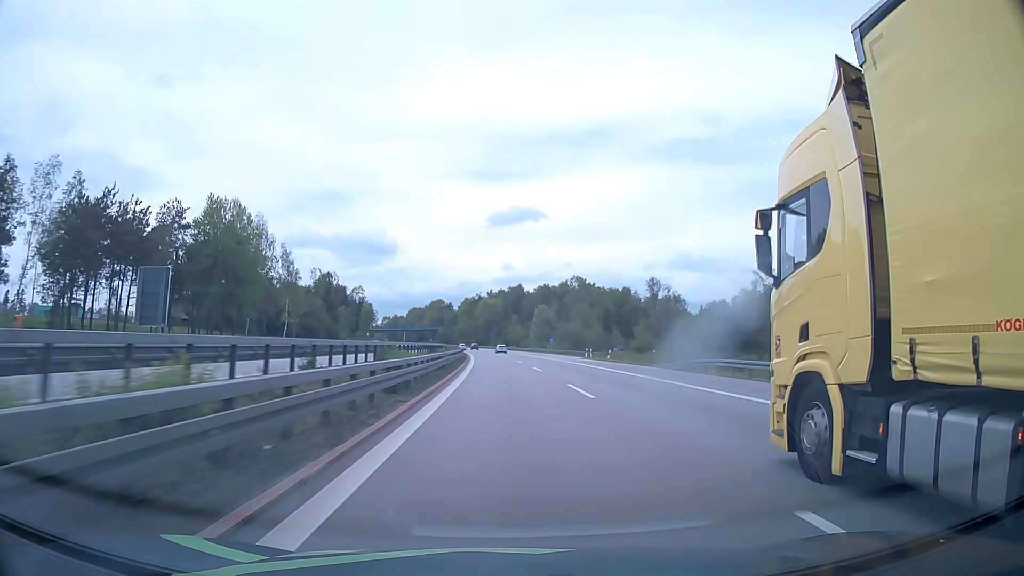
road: motorway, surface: asphalt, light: Day
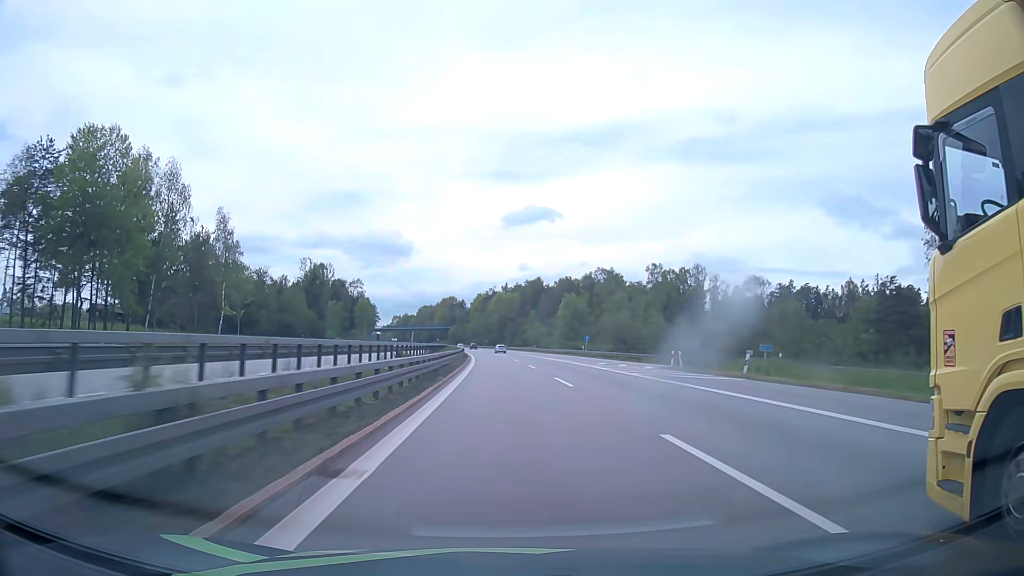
(-0.3, +31.6) m; -1°
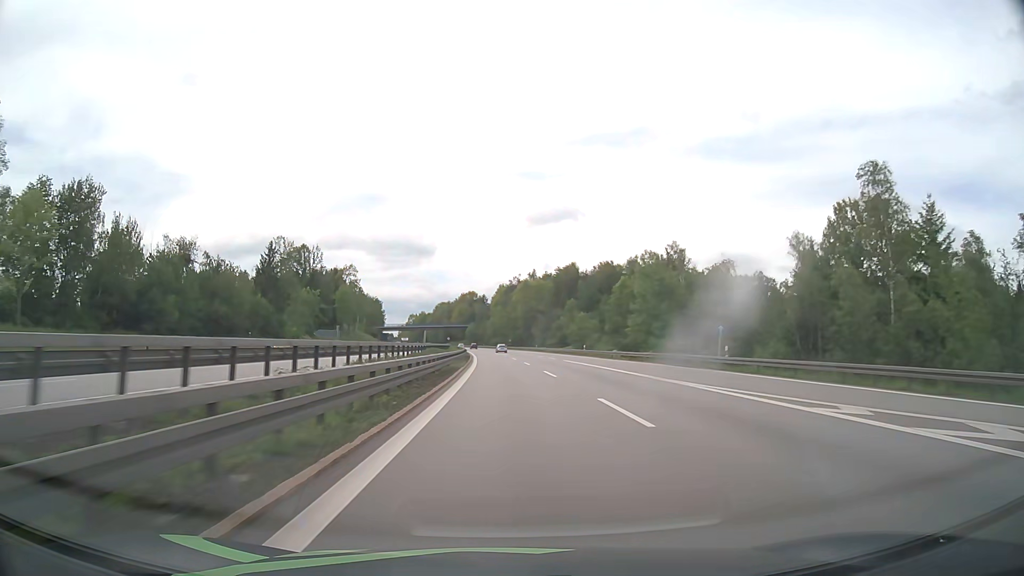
(-0.7, +47.4) m; -2°
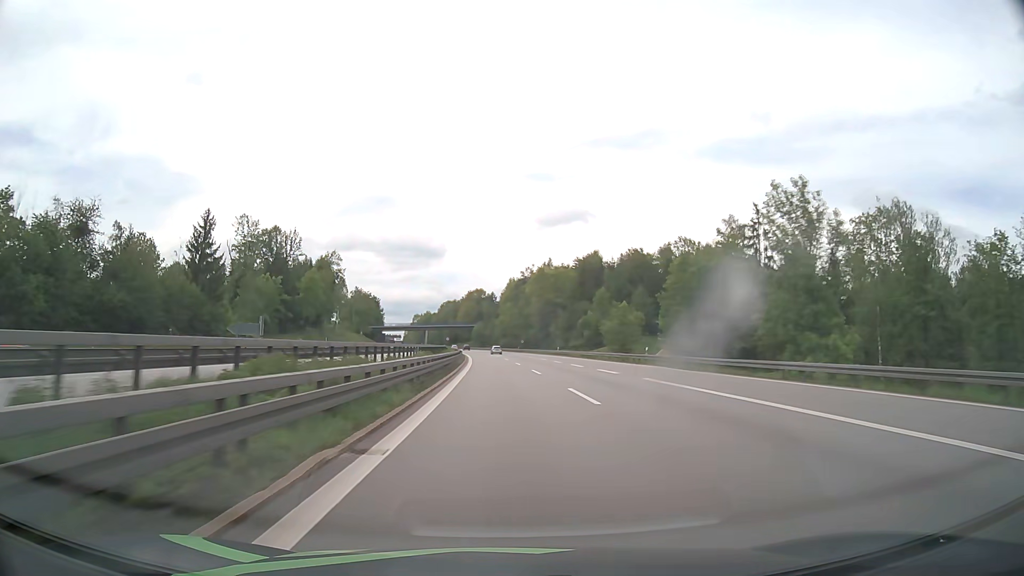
(-0.4, +31.7) m; -1°
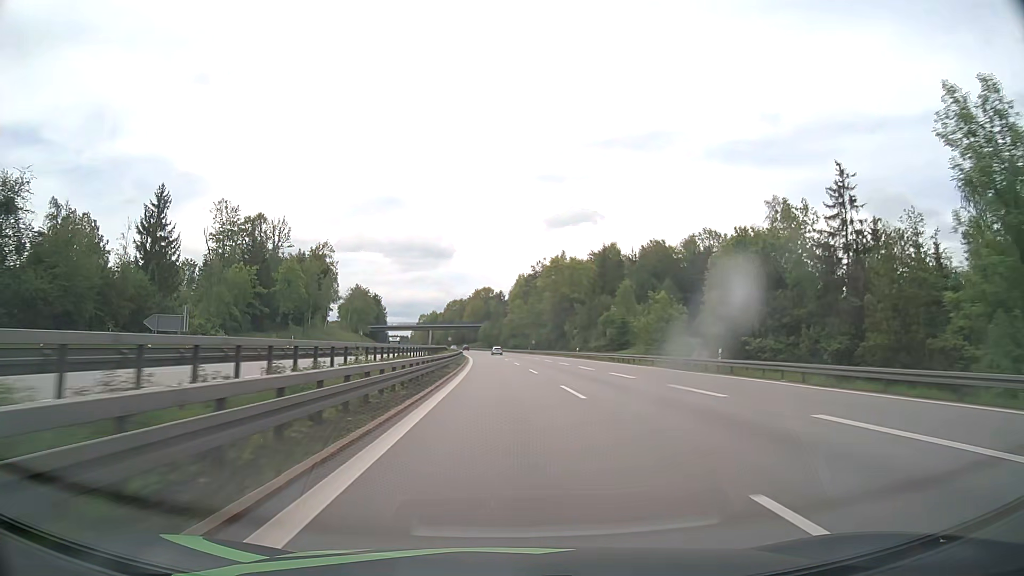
(-0.1, +16.1) m; -1°
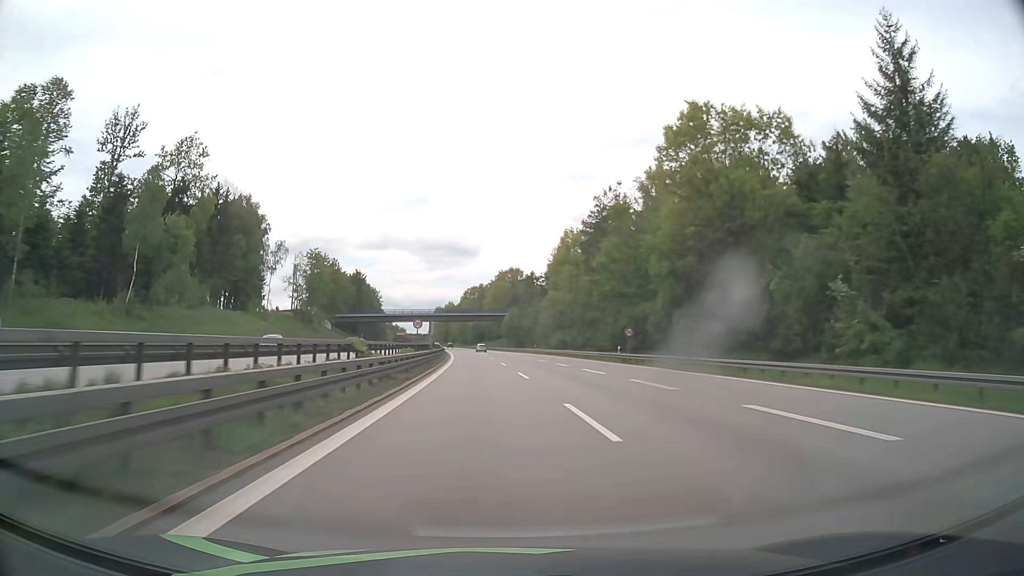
(-2.0, +81.5) m; -2°
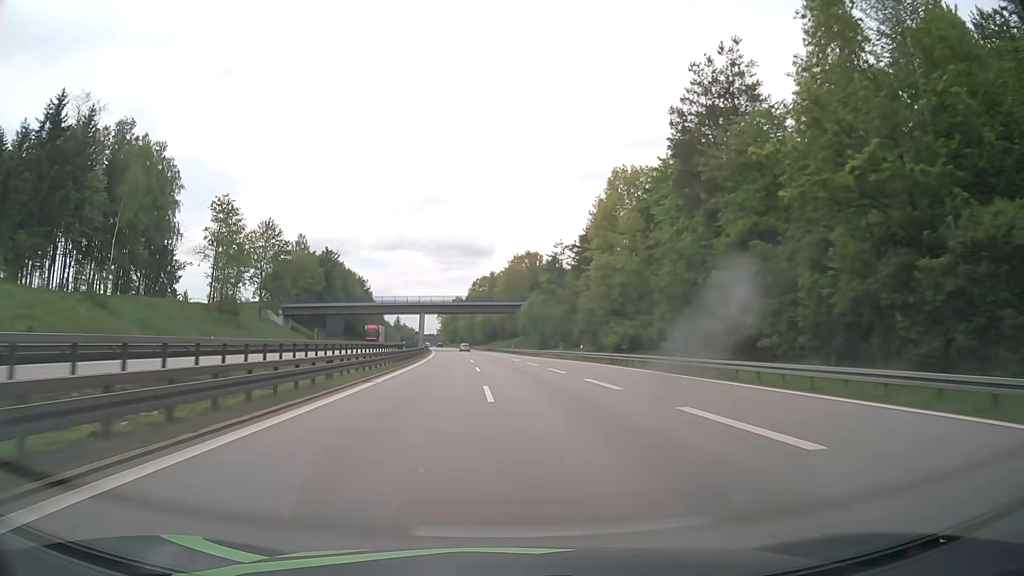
(-0.3, +48.1) m; -1°
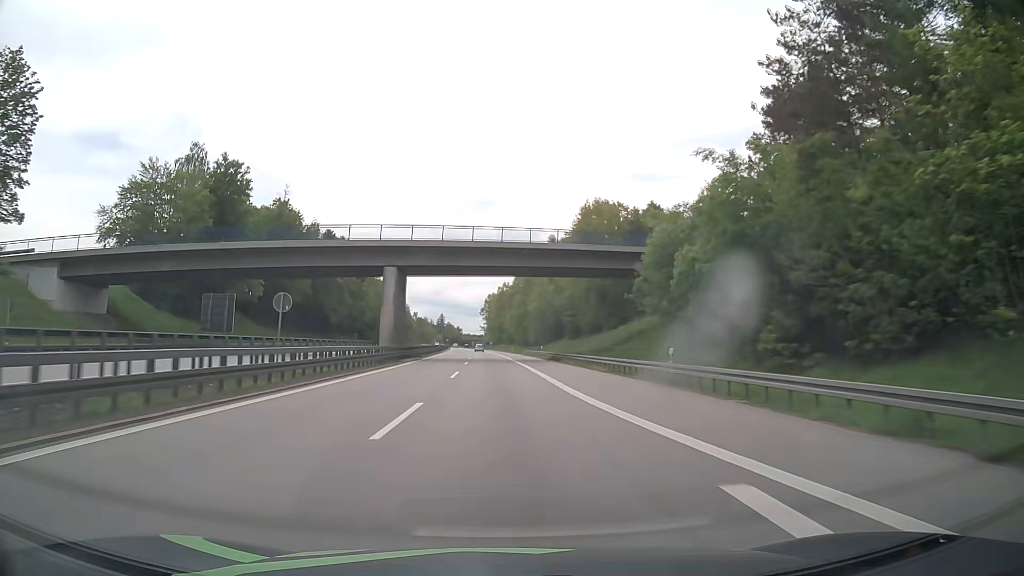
(-3.0, +79.3) m; -5°
(0, +10) (0, +20) (0, +30) (-1, +40) (-1, +50) (-1, +60) (-2, +70) (-2, +80) (-3, +90) (-3, +100) m
